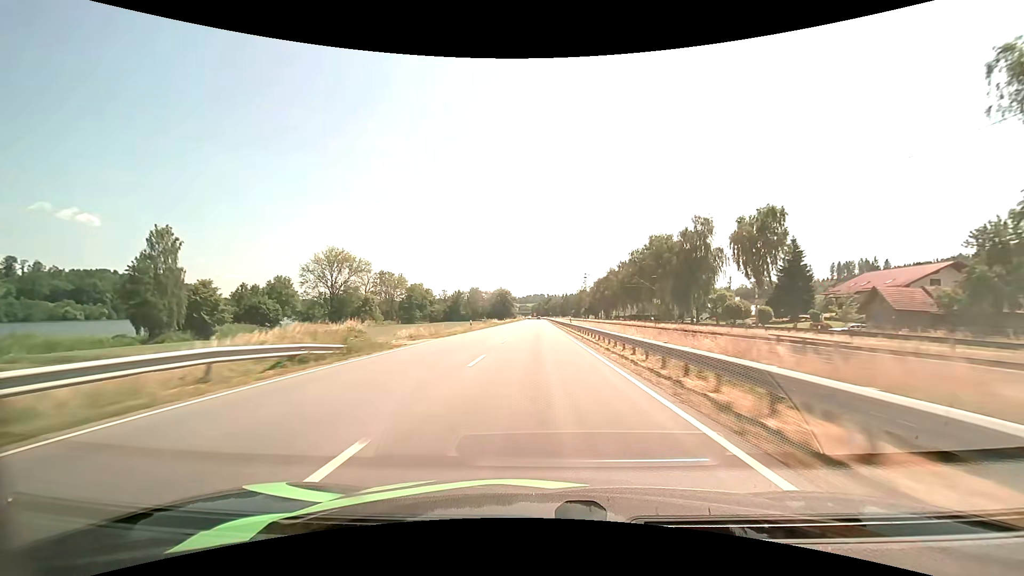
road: primary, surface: asphalt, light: Day
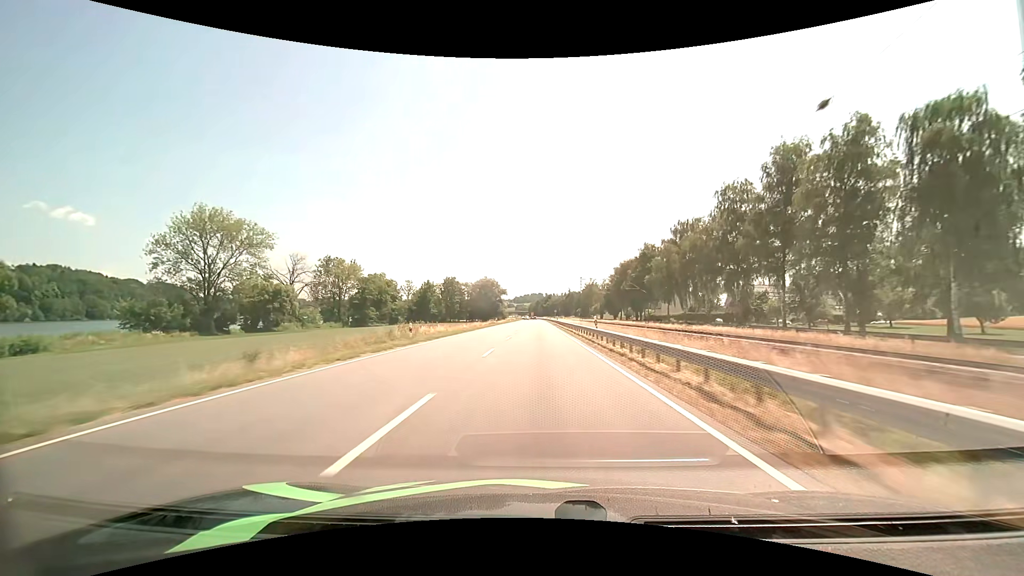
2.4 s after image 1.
(0.0, +69.2) m; 0°
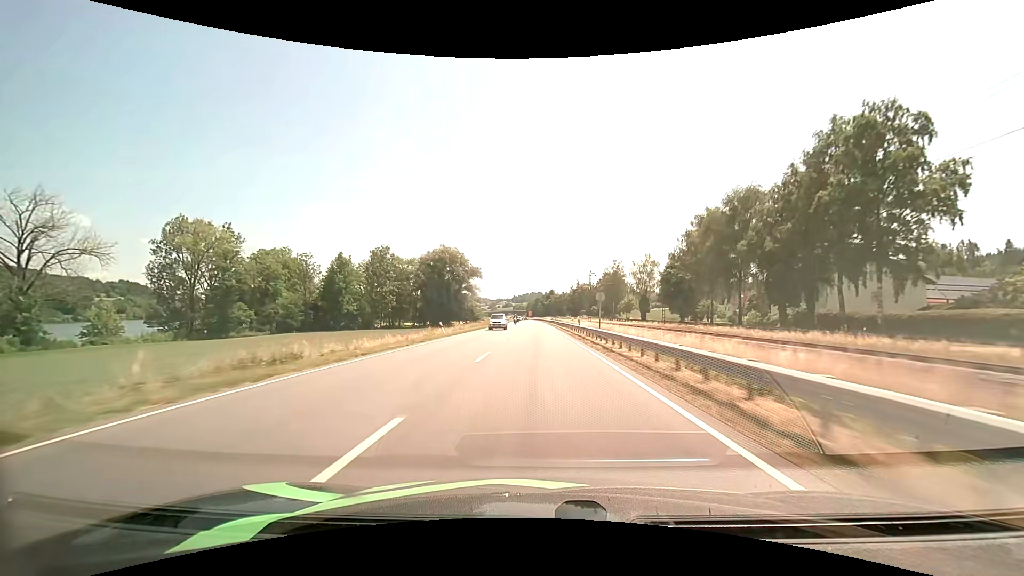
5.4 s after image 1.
(0.0, +86.4) m; 0°
(0, +10) (0, +20) (0, +30) (0, +40) (0, +50) (0, +60) (0, +70) (0, +80) (-1, +90) (-1, +100) m
